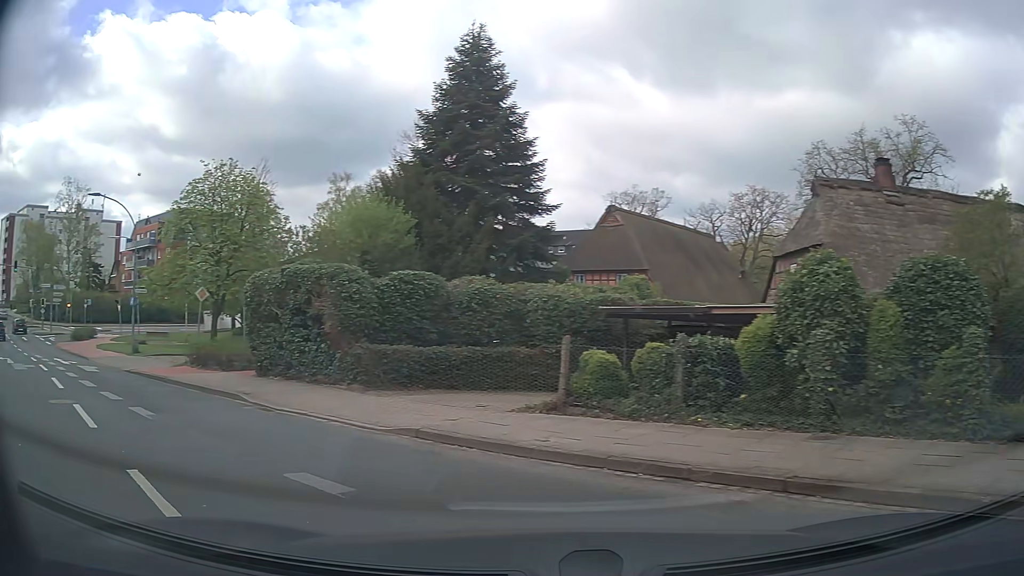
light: Day
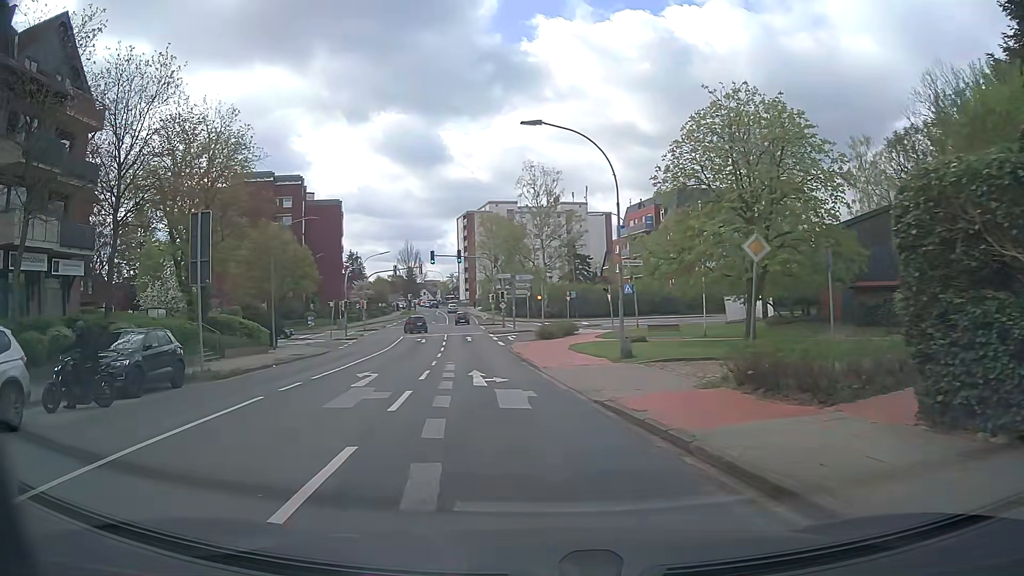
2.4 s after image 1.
(-5.8, +10.7) m; -46°
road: tertiary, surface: asphalt
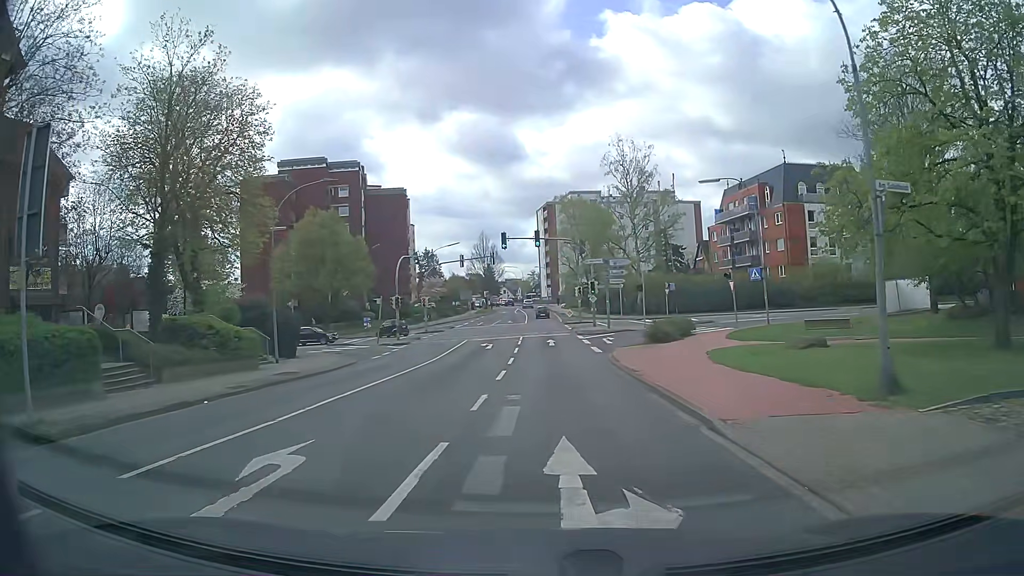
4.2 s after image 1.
(-1.0, +11.8) m; -6°
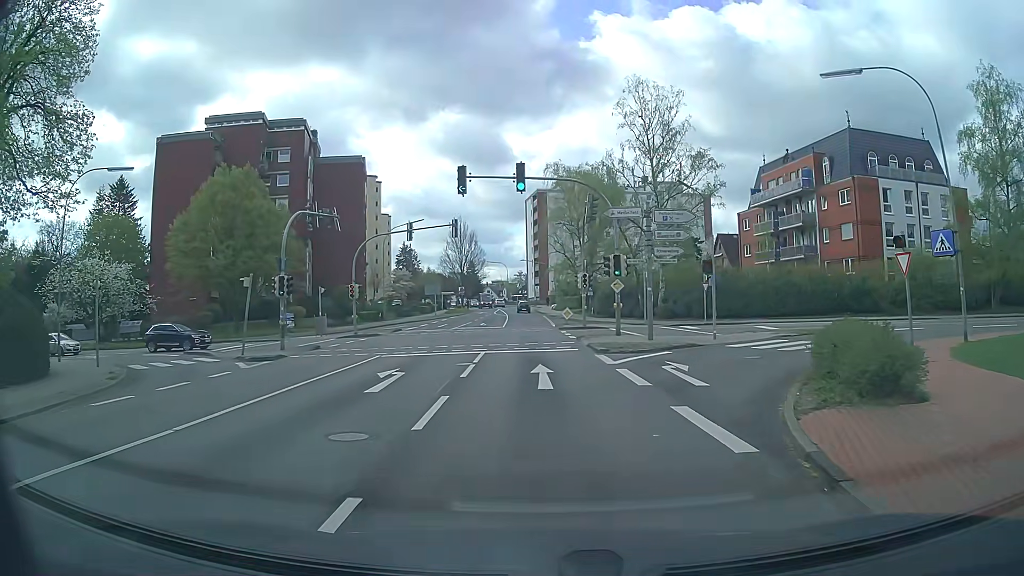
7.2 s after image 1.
(-0.1, +20.6) m; 0°
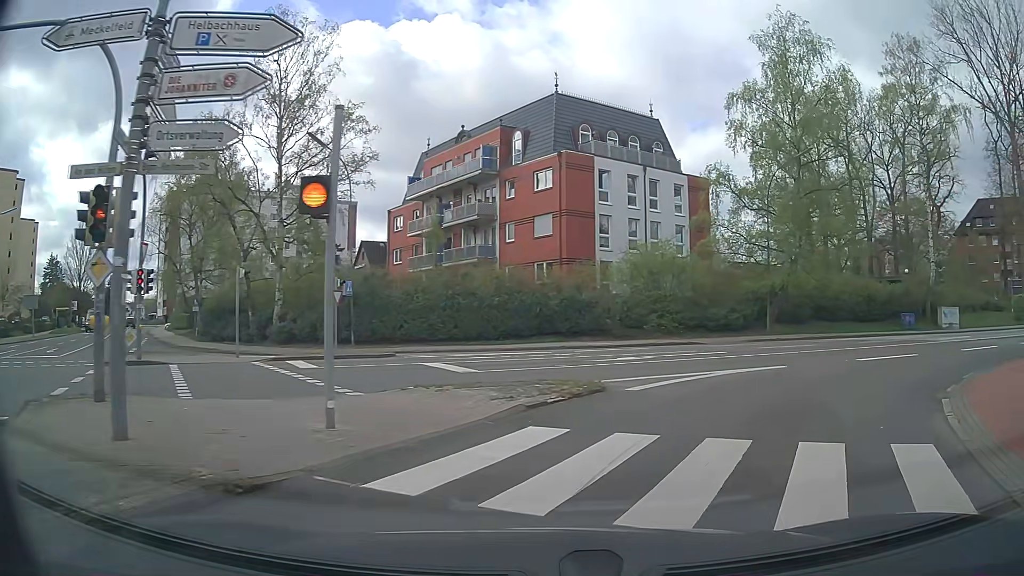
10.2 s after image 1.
(+3.5, +16.0) m; +31°
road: secondary_link
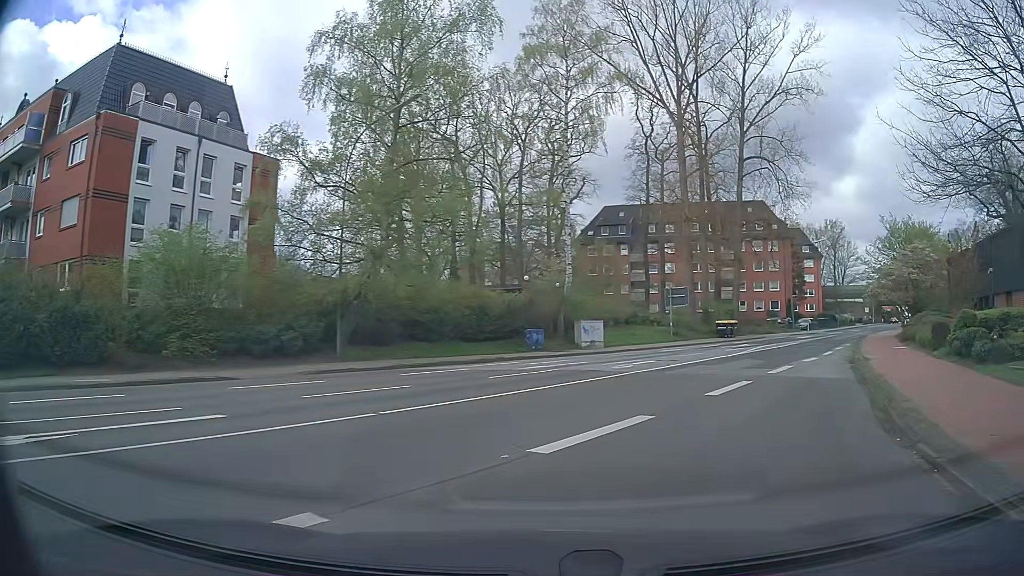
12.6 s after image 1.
(+3.2, +10.9) m; +35°
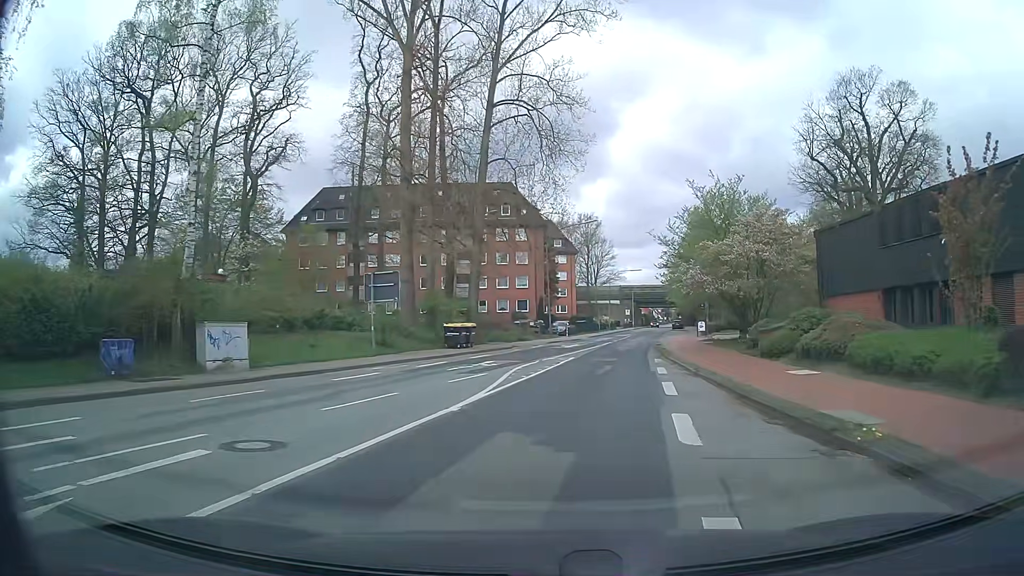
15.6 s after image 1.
(+4.1, +16.5) m; +22°
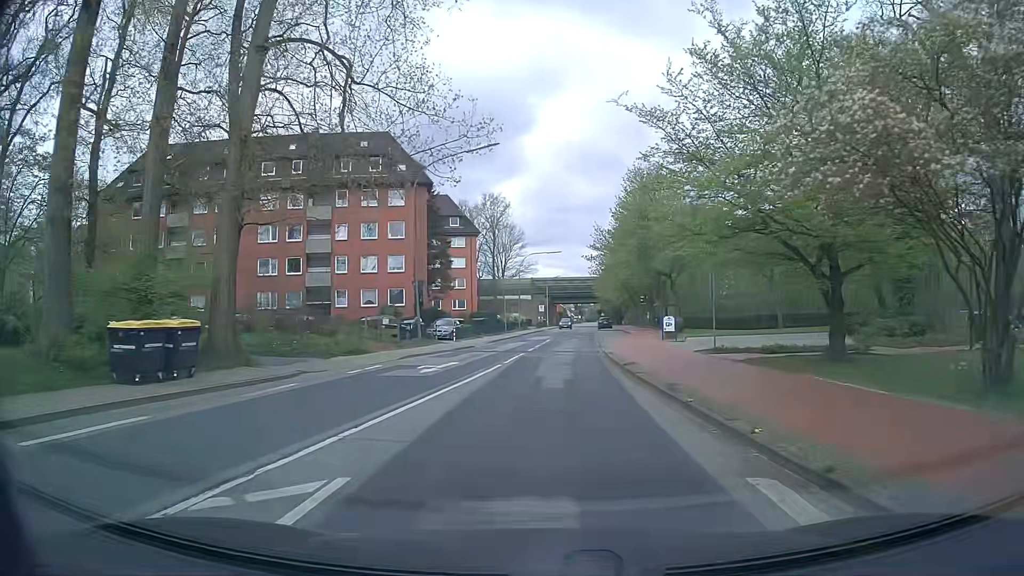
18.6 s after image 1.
(+1.9, +23.6) m; +7°
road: secondary
